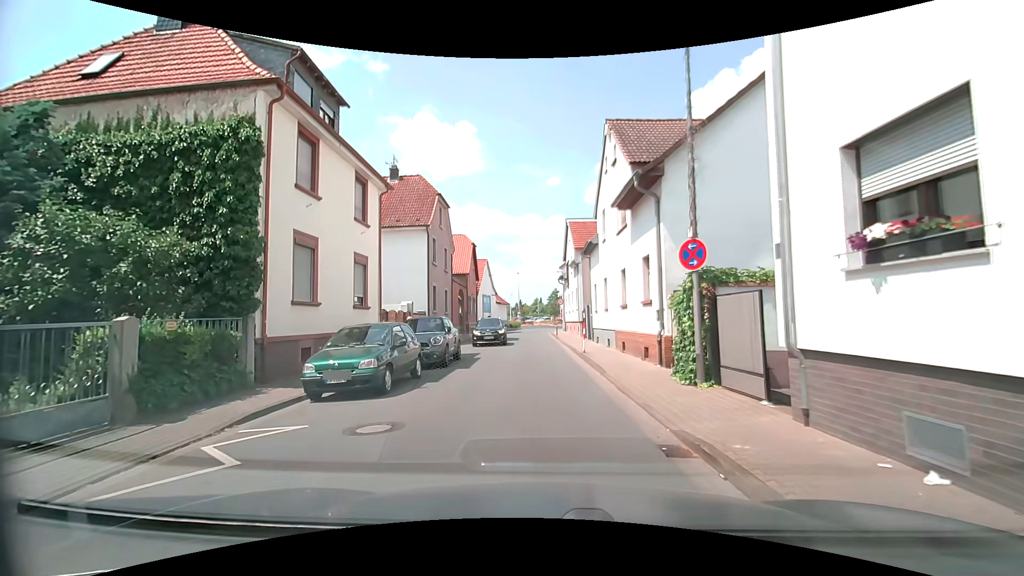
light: Day
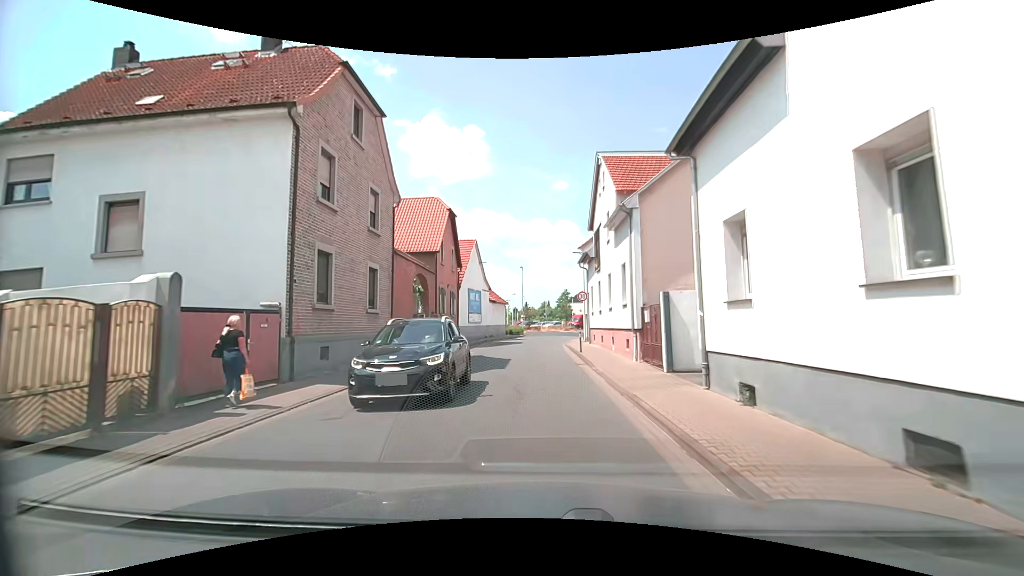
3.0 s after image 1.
(+0.2, +17.9) m; +1°
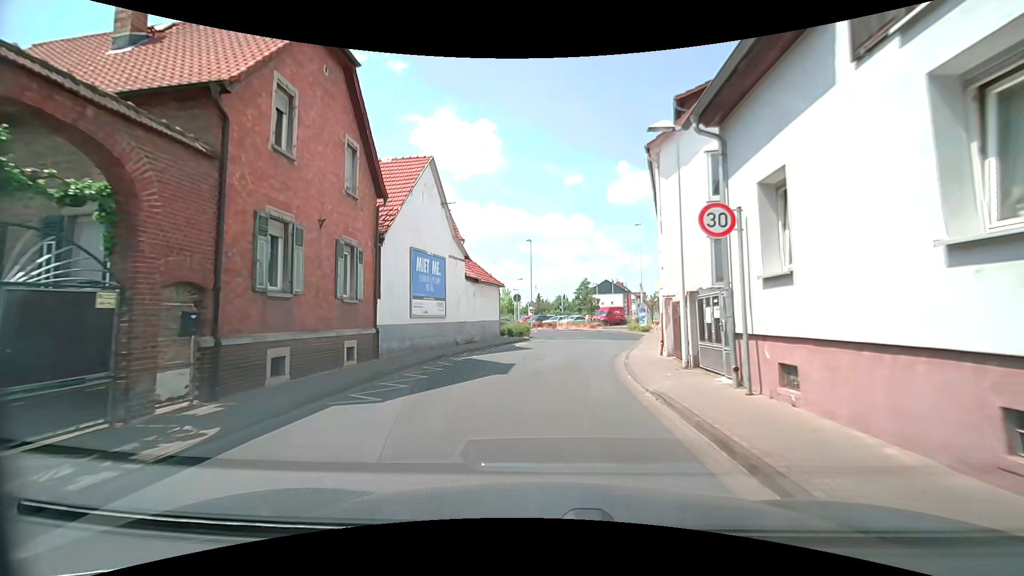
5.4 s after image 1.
(-0.4, +21.3) m; -2°
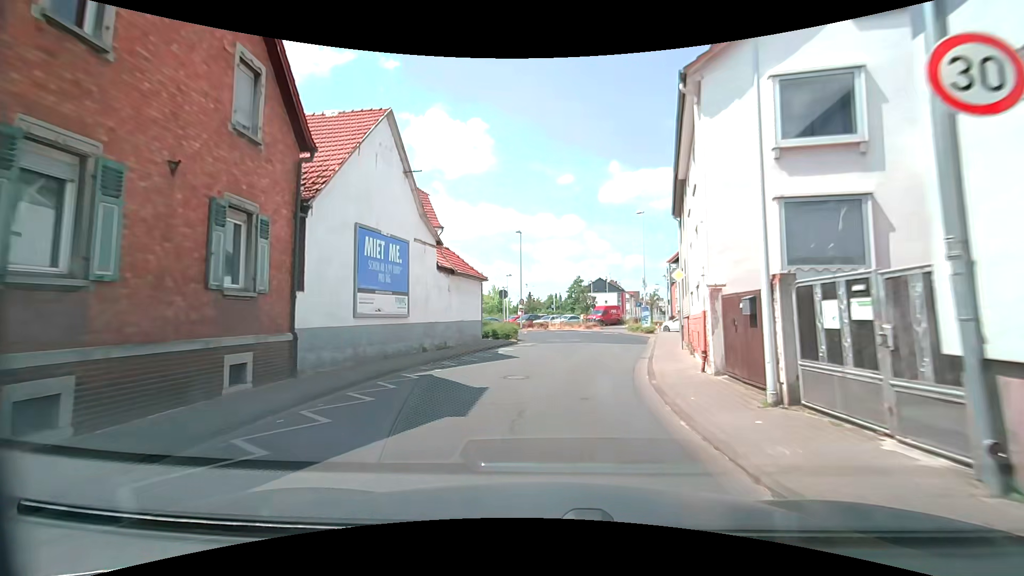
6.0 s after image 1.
(0.0, +5.0) m; 0°
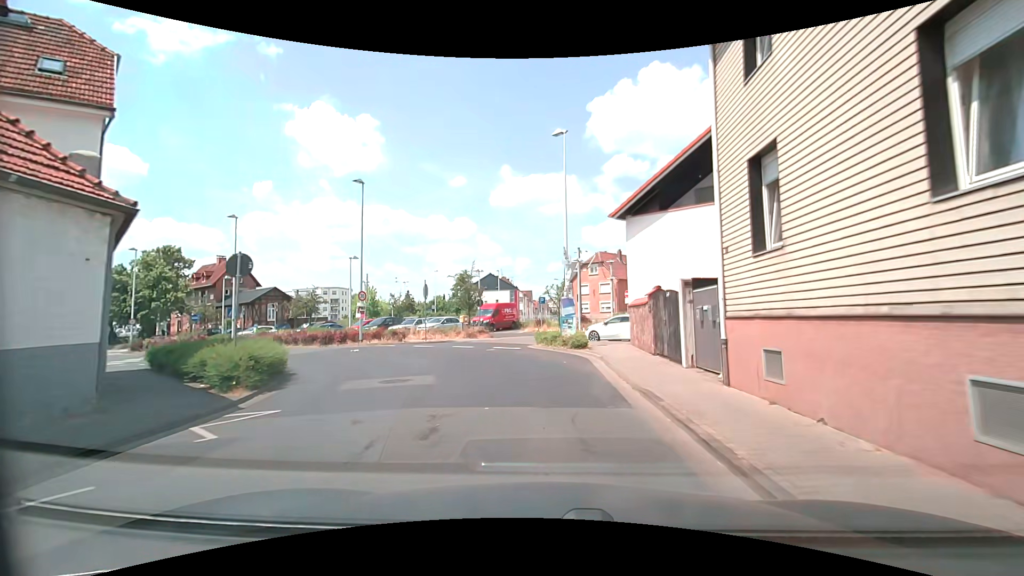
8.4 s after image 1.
(+1.7, +18.3) m; +12°
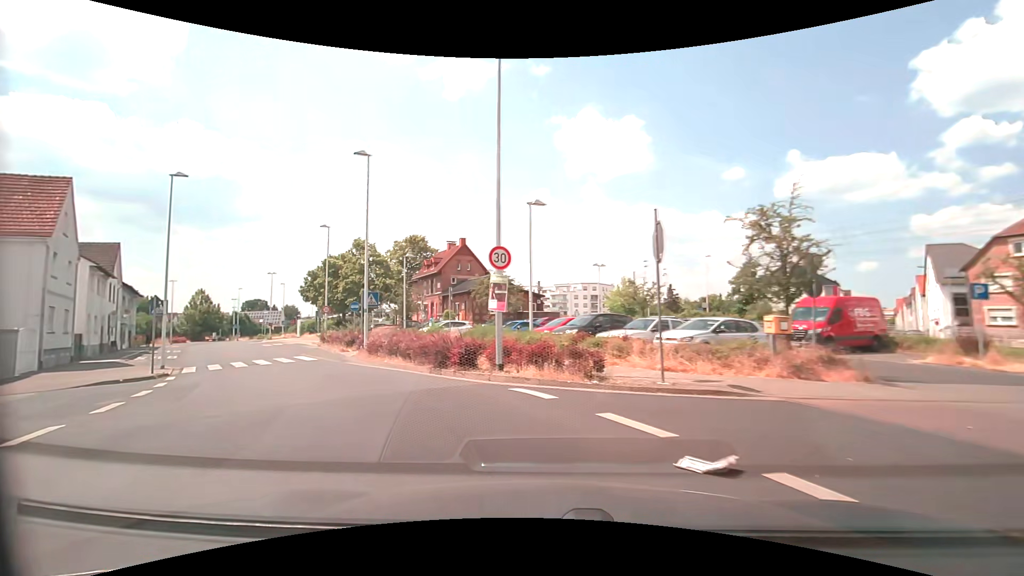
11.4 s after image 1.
(-2.6, +19.2) m; -29°
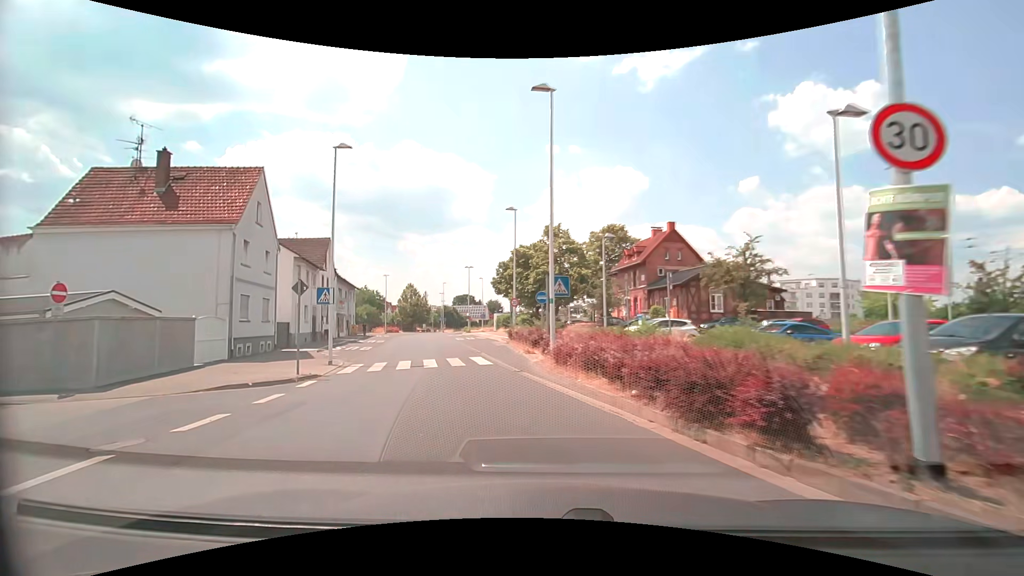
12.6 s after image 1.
(-1.5, +7.4) m; -23°
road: tertiary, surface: asphalt
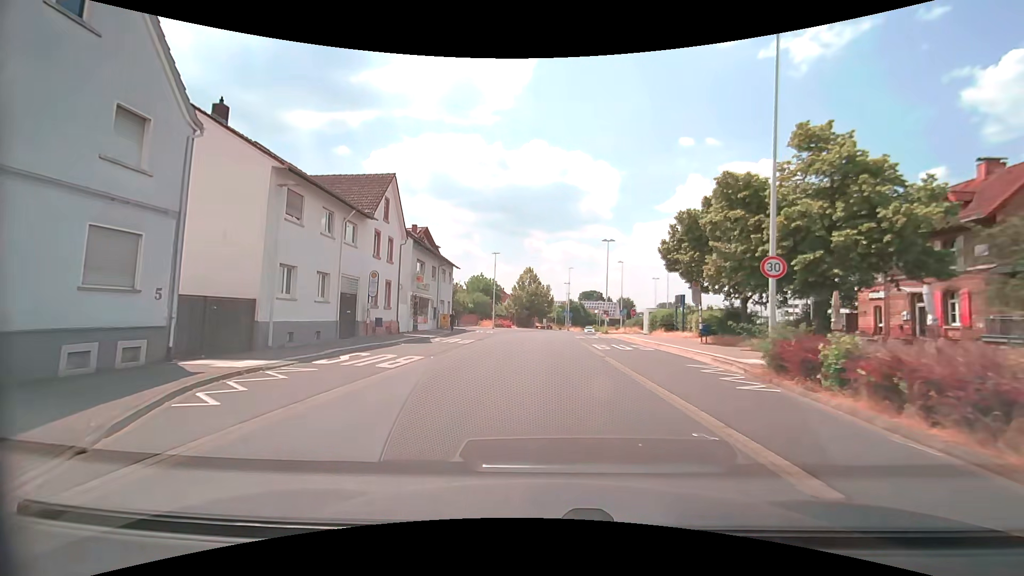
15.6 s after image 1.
(-4.1, +21.6) m; -14°
(0, +10) (0, +20) (0, +30) (0, +40) (+1, +50) (+3, +60) (+7, +69) (+10, +79) (+11, +88) (+11, +98) m
